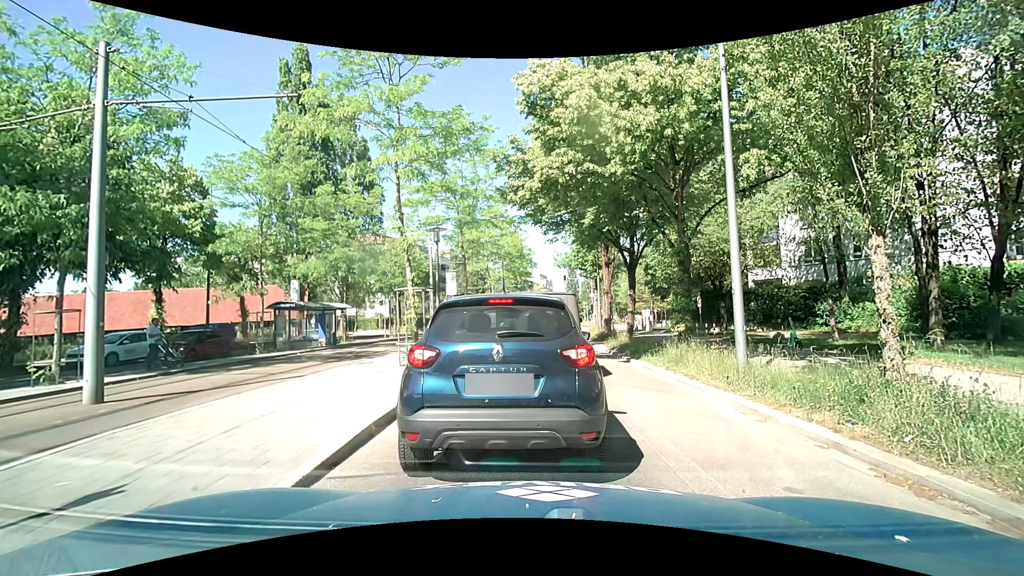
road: secondary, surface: asphalt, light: Day
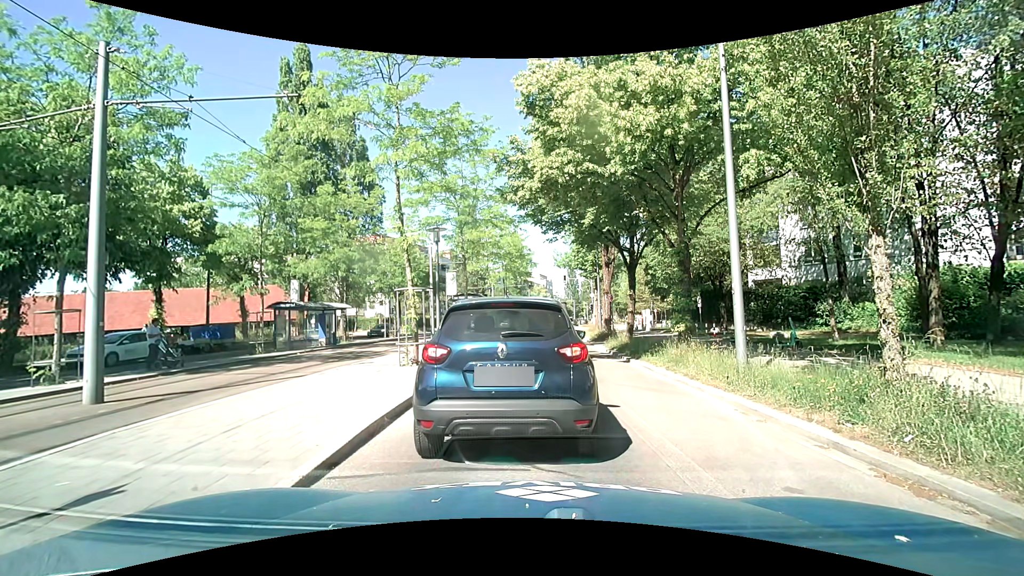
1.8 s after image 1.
(0.0, 0.0) m; 0°
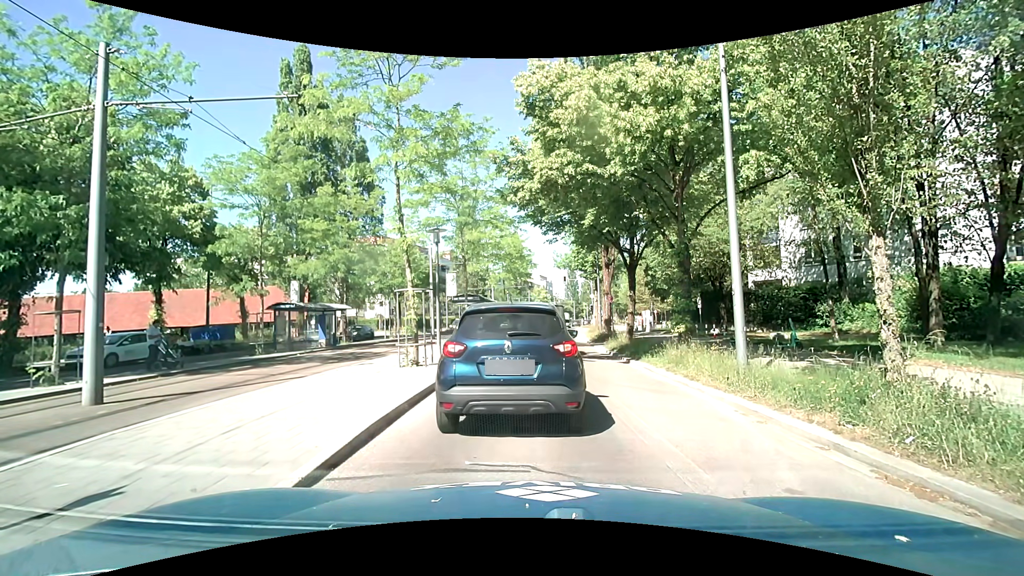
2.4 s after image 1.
(0.0, 0.0) m; 0°
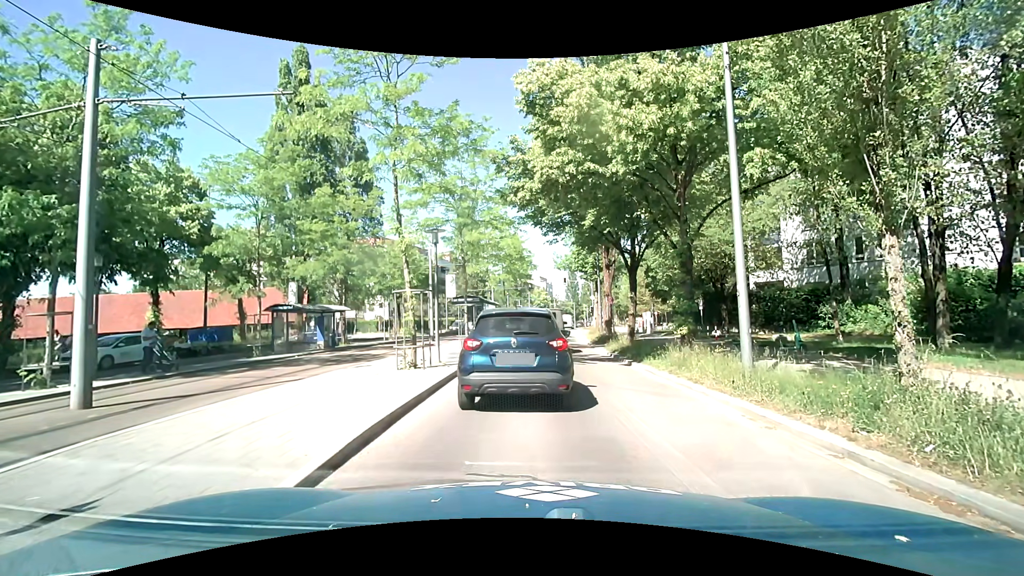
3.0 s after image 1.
(0.0, +0.3) m; 0°
